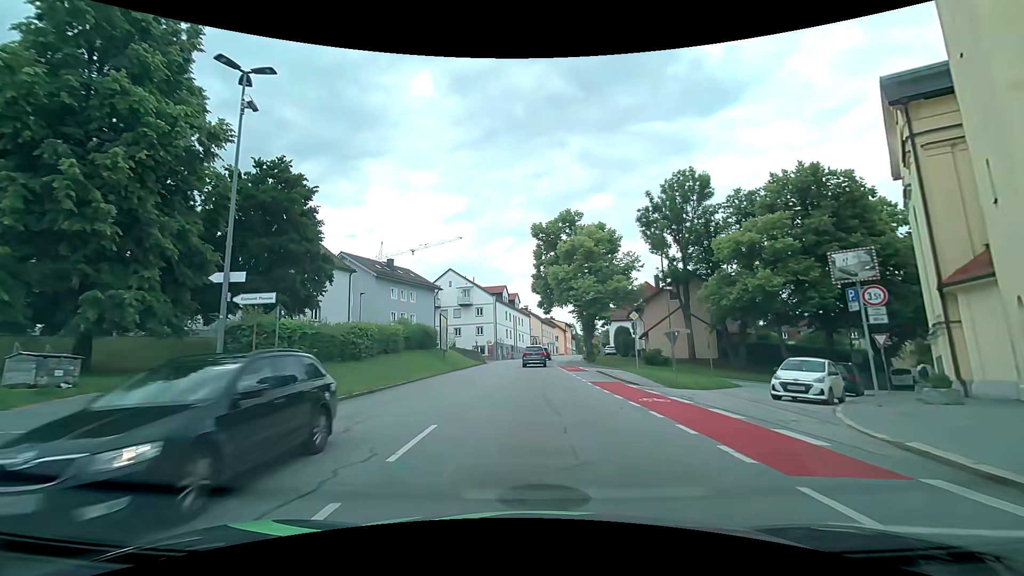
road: tertiary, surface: asphalt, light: Day
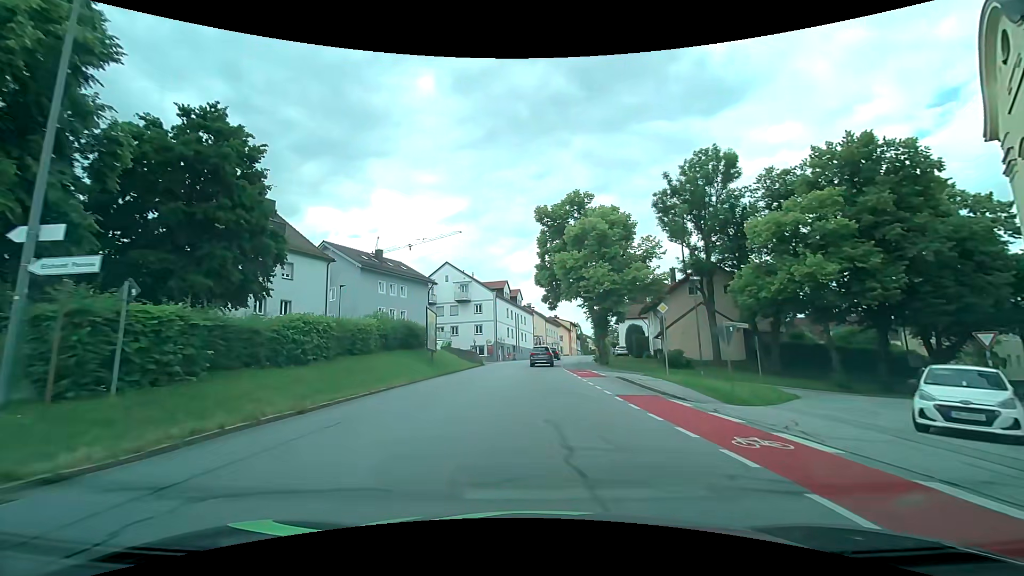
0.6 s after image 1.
(0.0, +6.2) m; 0°
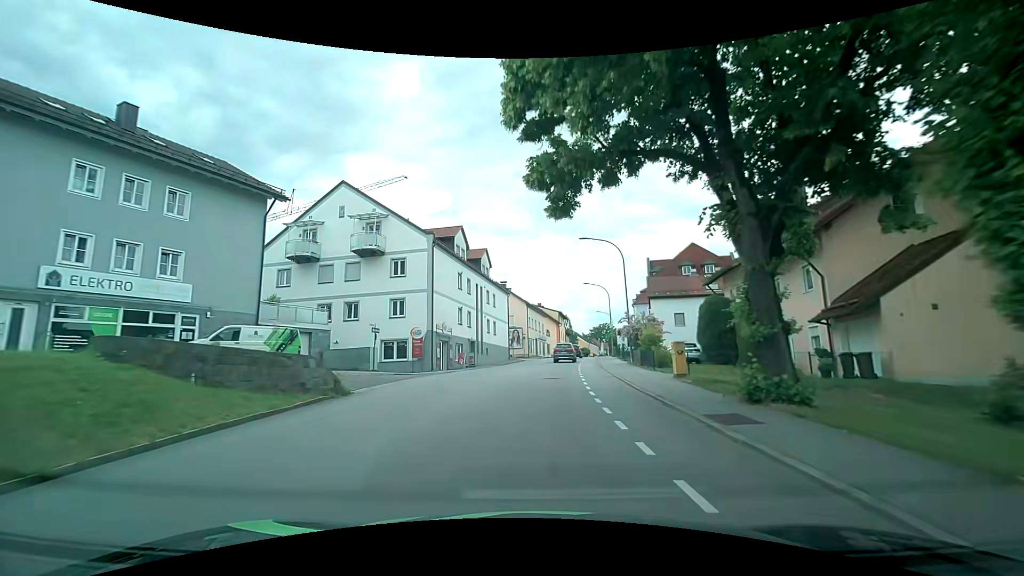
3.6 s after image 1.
(+0.4, +34.1) m; +2°
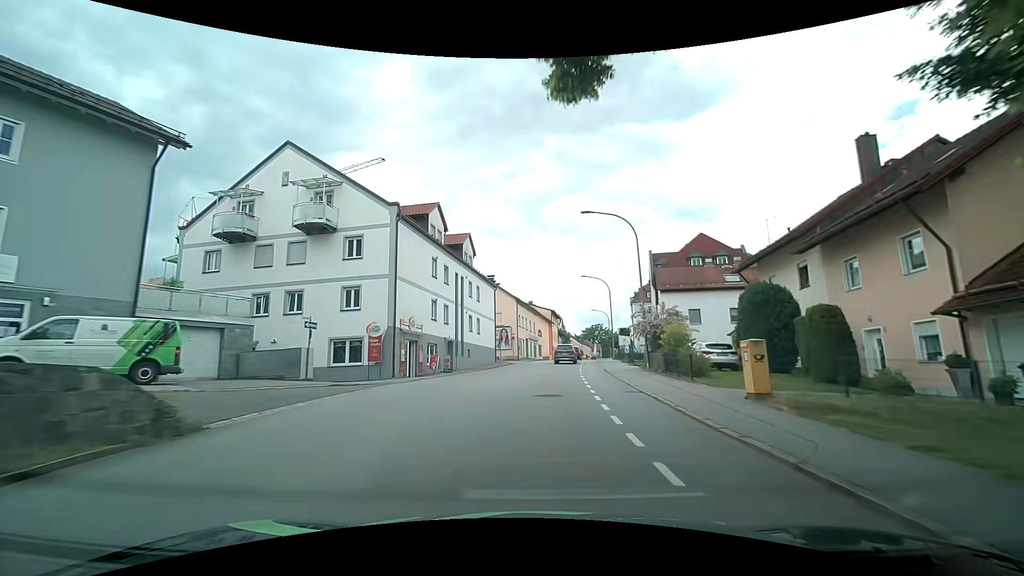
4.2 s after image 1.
(0.0, +7.3) m; +1°
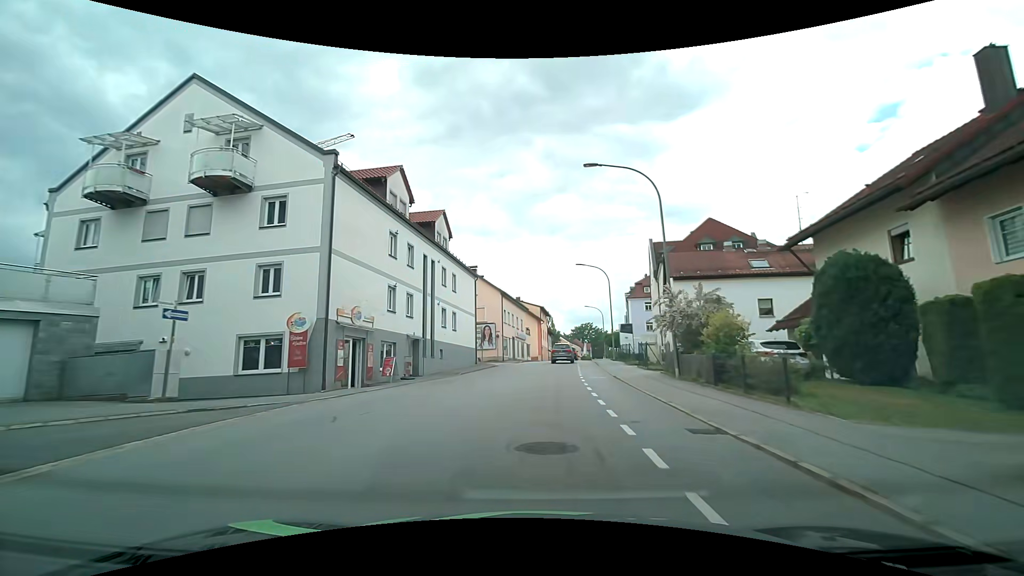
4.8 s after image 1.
(+0.1, +7.4) m; +1°
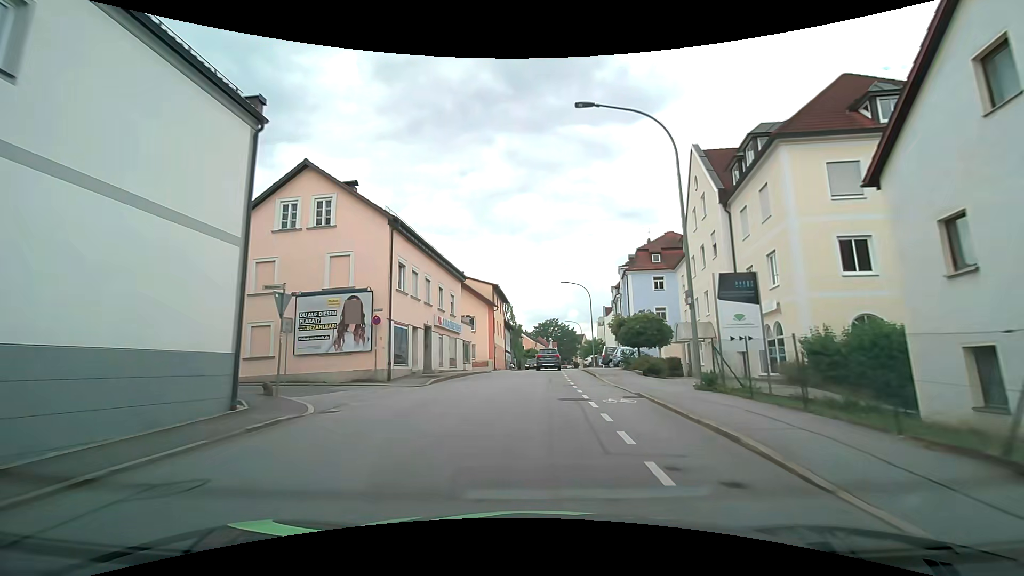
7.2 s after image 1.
(+1.5, +30.4) m; +5°
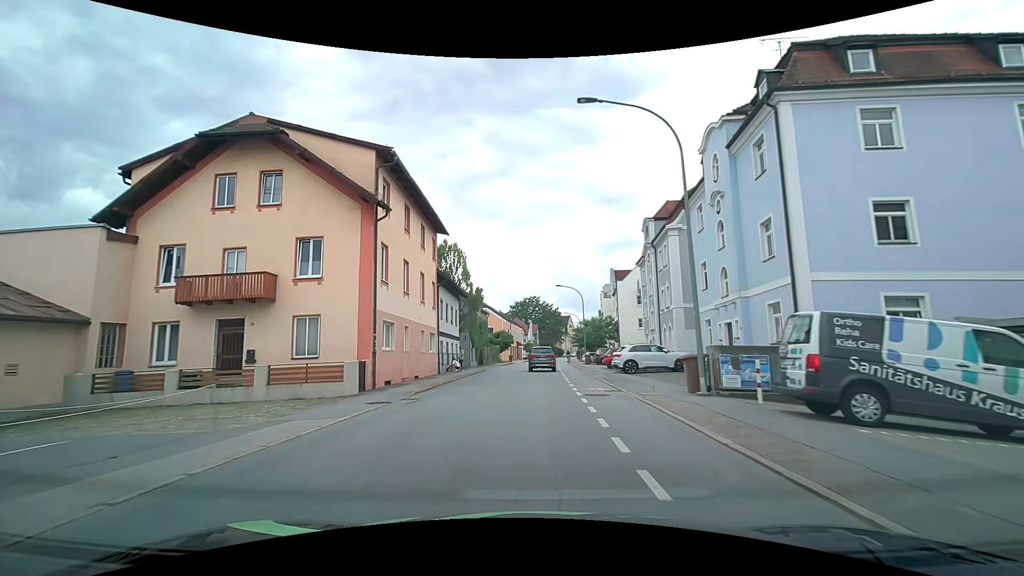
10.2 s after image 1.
(+0.6, +36.5) m; +2°
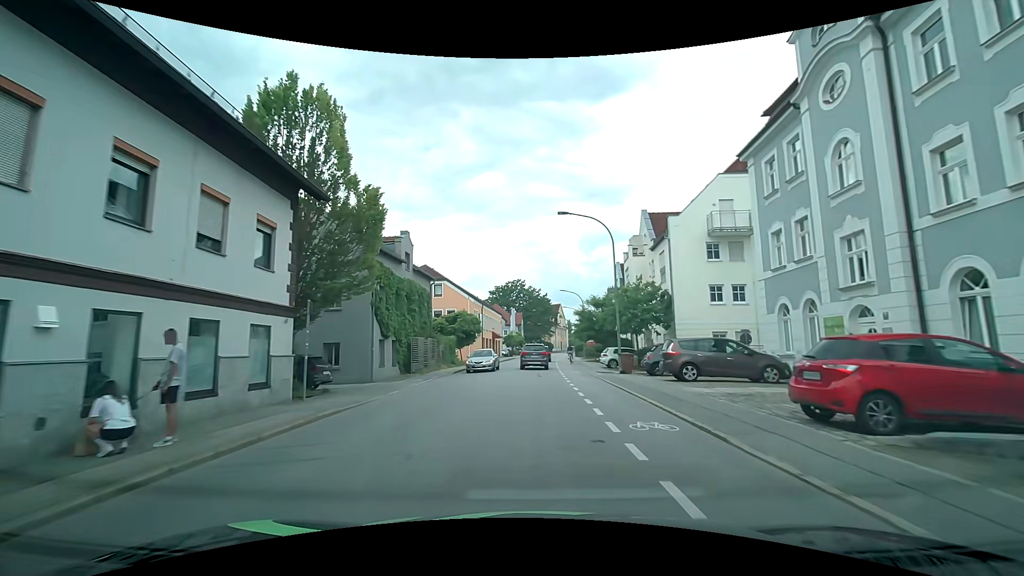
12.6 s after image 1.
(+0.4, +28.7) m; +2°
(0, +10) (0, +20) (0, +30) (0, +40) (+1, +50) (+1, +60) (+1, +70) (+2, +80) (+3, +90) (+3, +100) m
